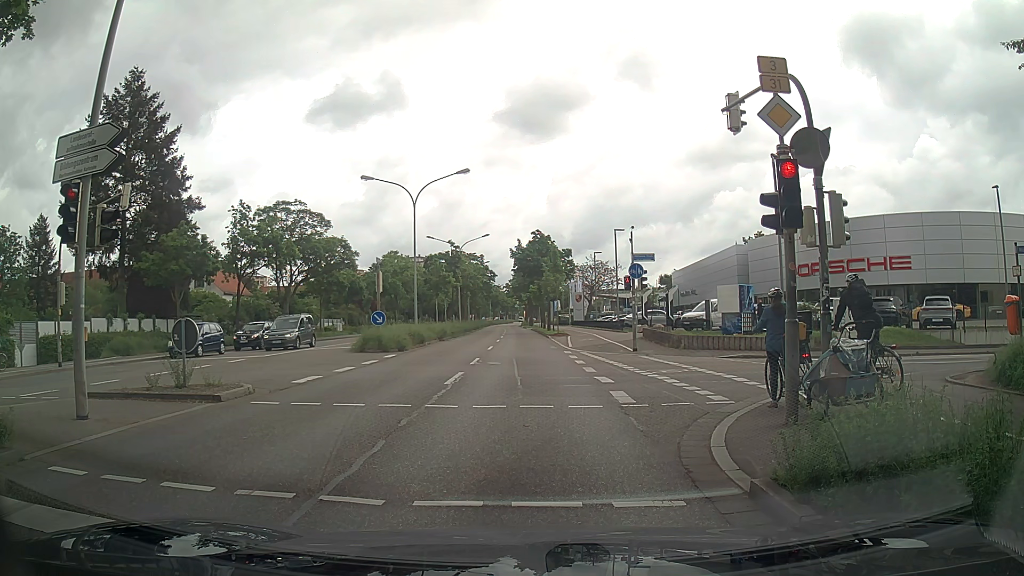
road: primary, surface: asphalt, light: Day
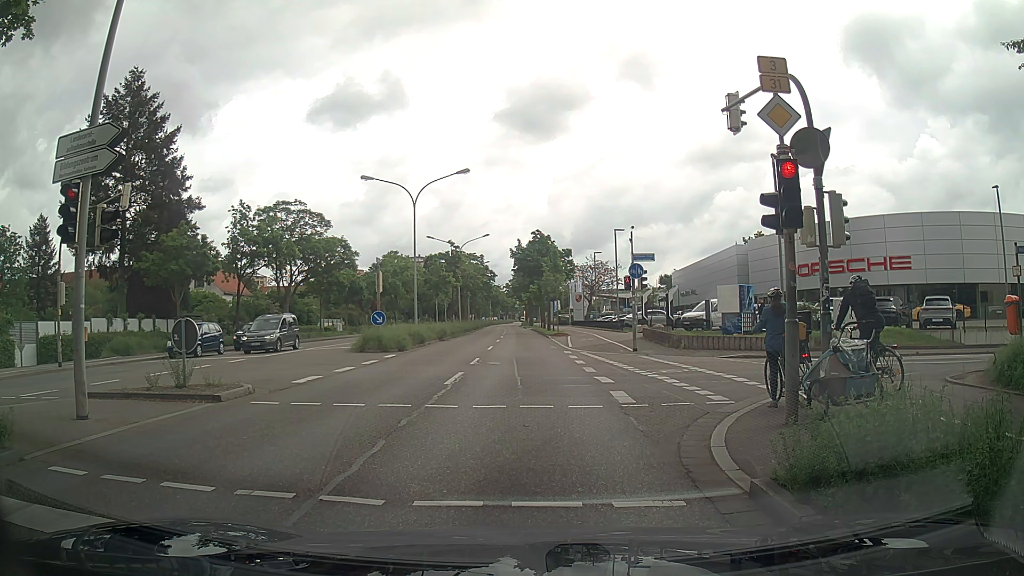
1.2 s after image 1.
(0.0, 0.0) m; 0°
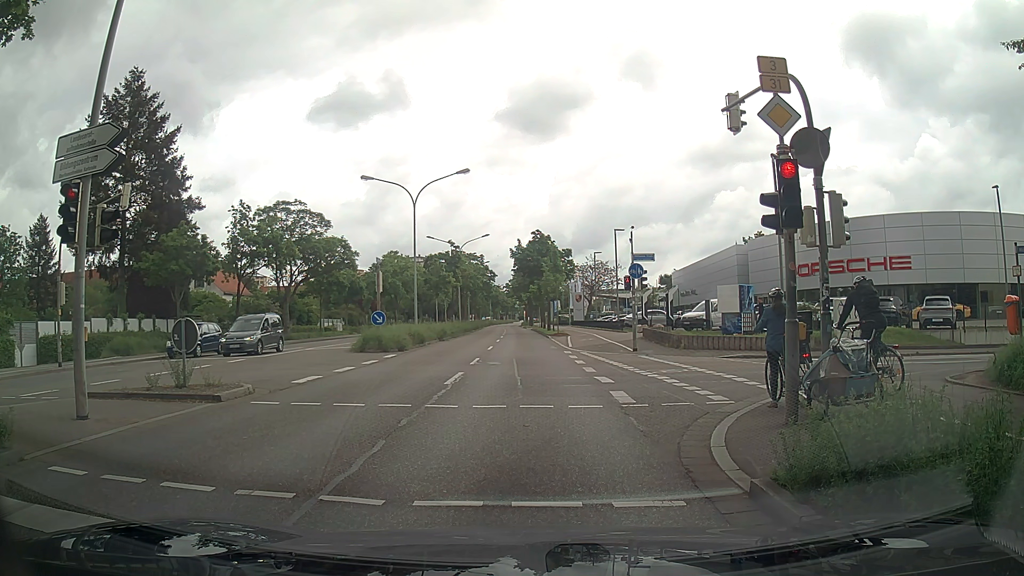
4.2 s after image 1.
(0.0, 0.0) m; 0°
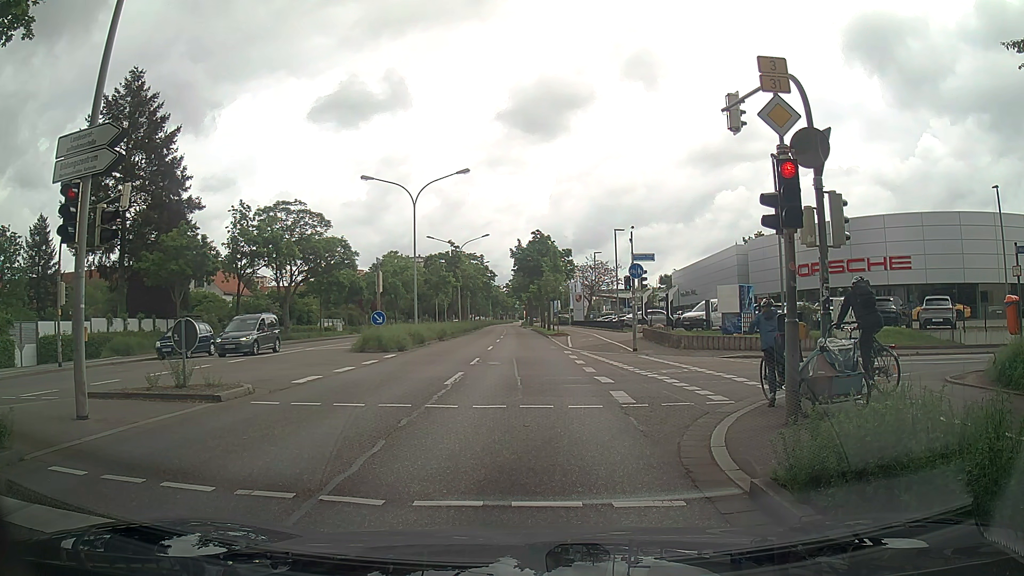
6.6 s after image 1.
(0.0, 0.0) m; 0°
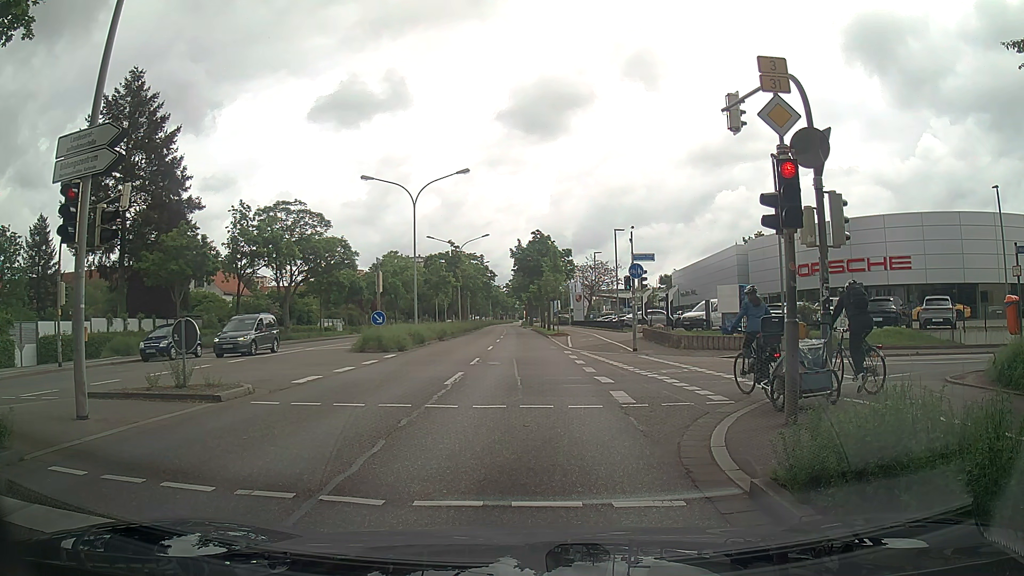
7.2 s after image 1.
(0.0, 0.0) m; 0°
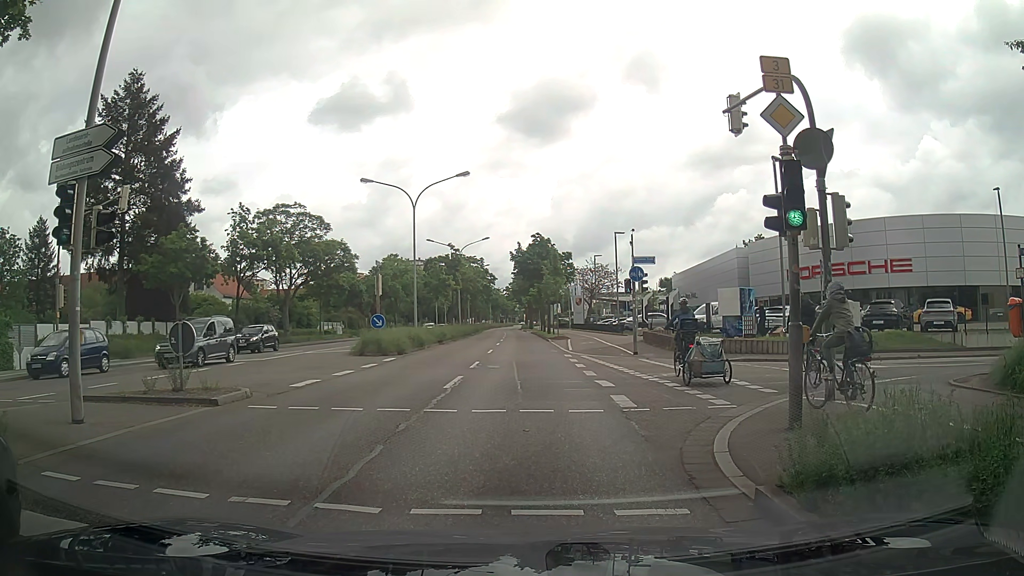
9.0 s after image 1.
(0.0, +0.1) m; 0°
